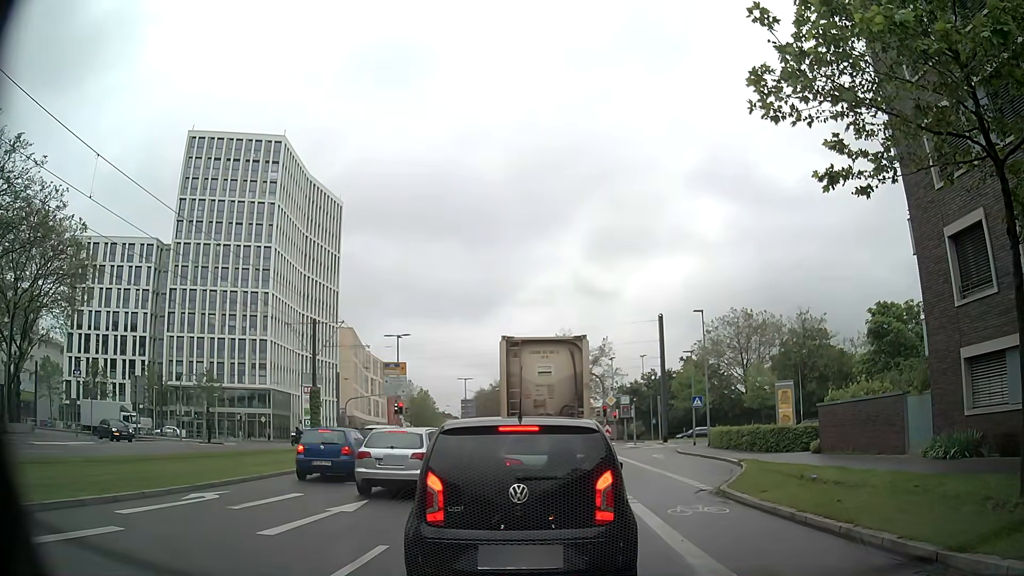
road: secondary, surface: asphalt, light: Day
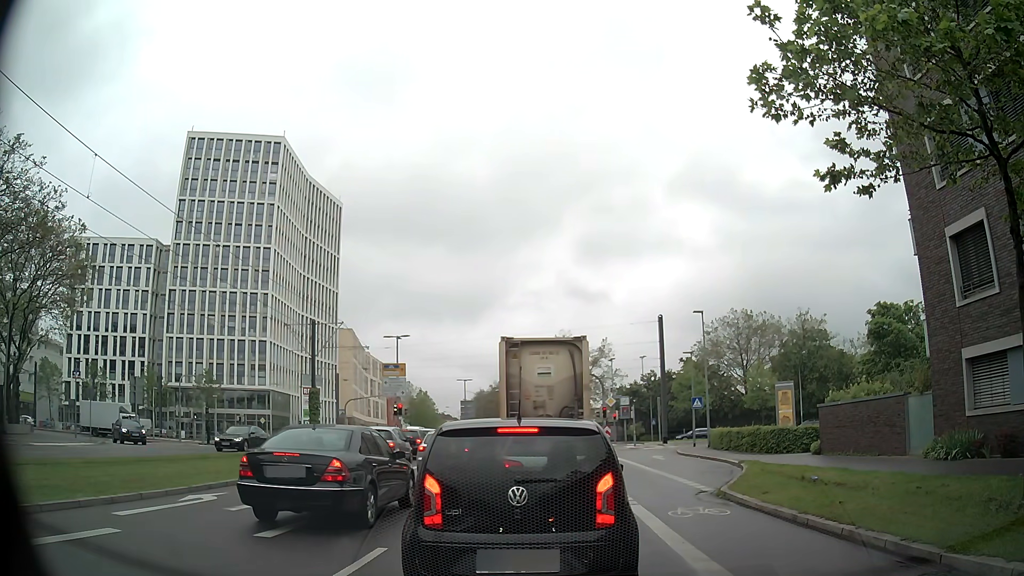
(0.0, +0.2) m; 0°
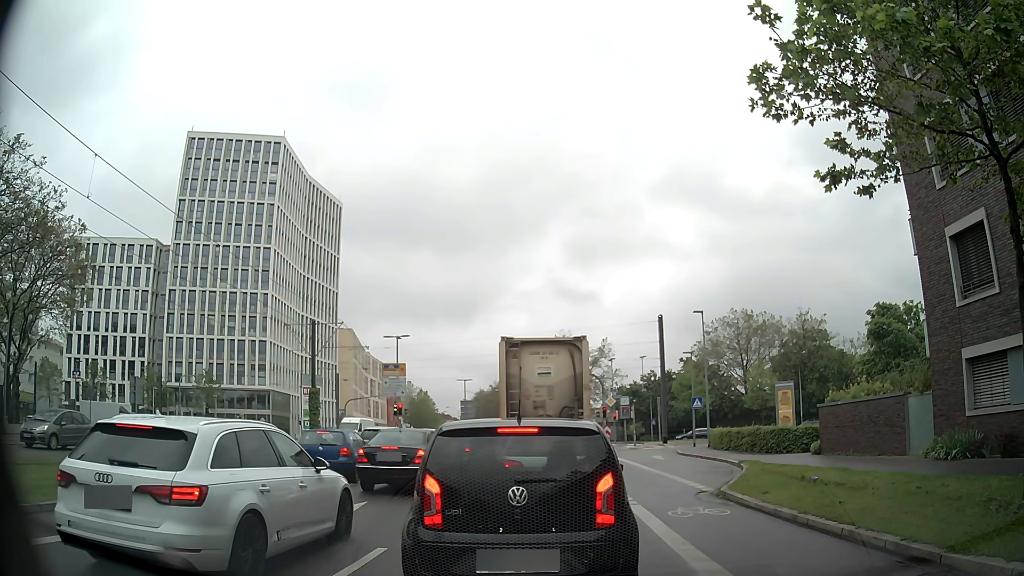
(0.0, 0.0) m; 0°
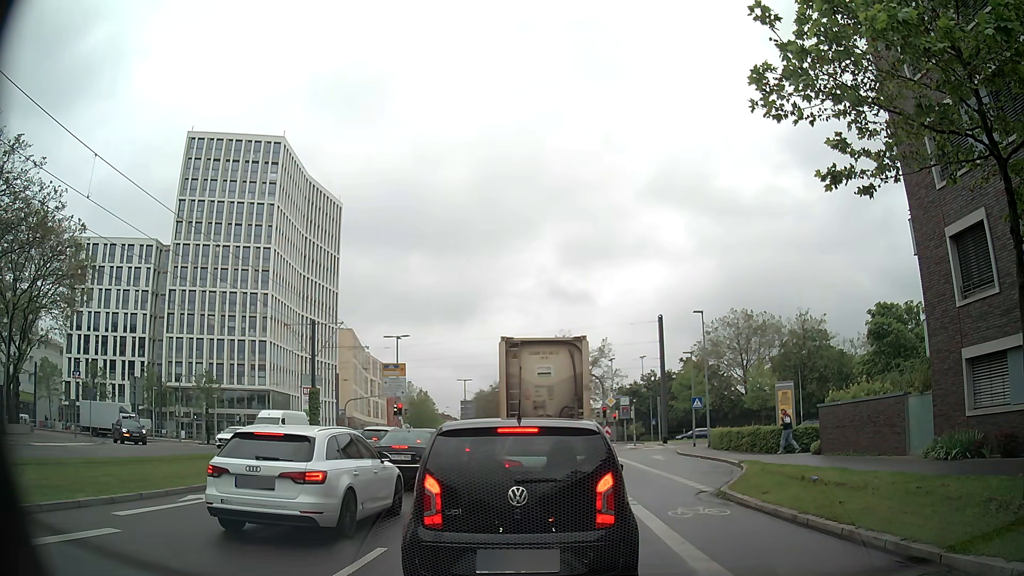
(0.0, 0.0) m; 0°
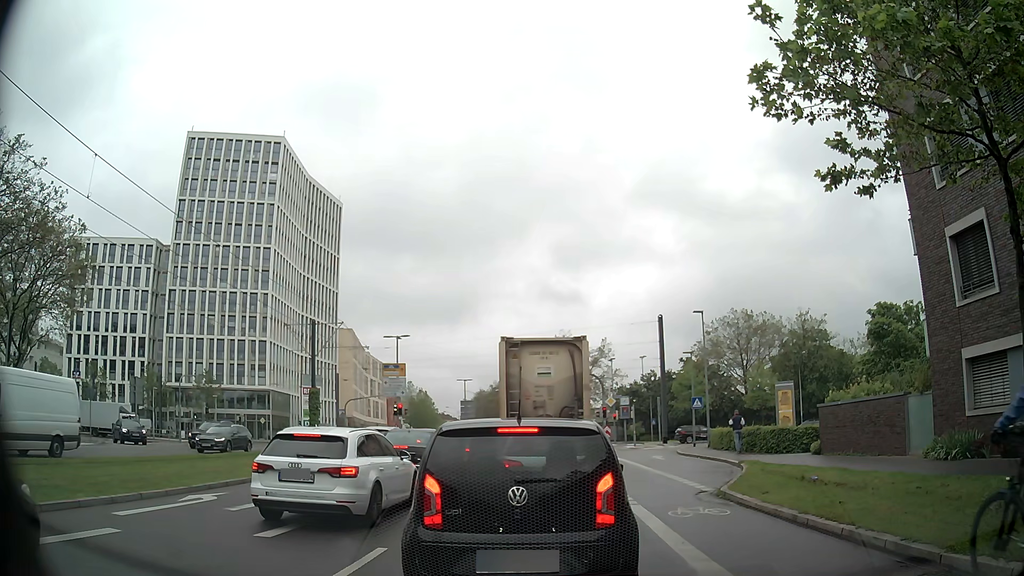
(0.0, 0.0) m; 0°
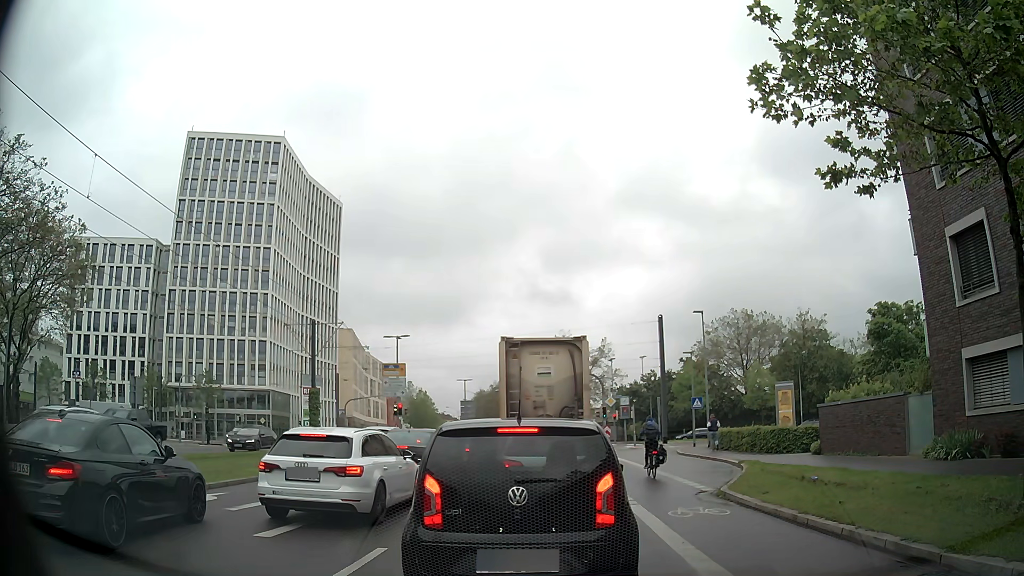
(0.0, 0.0) m; 0°
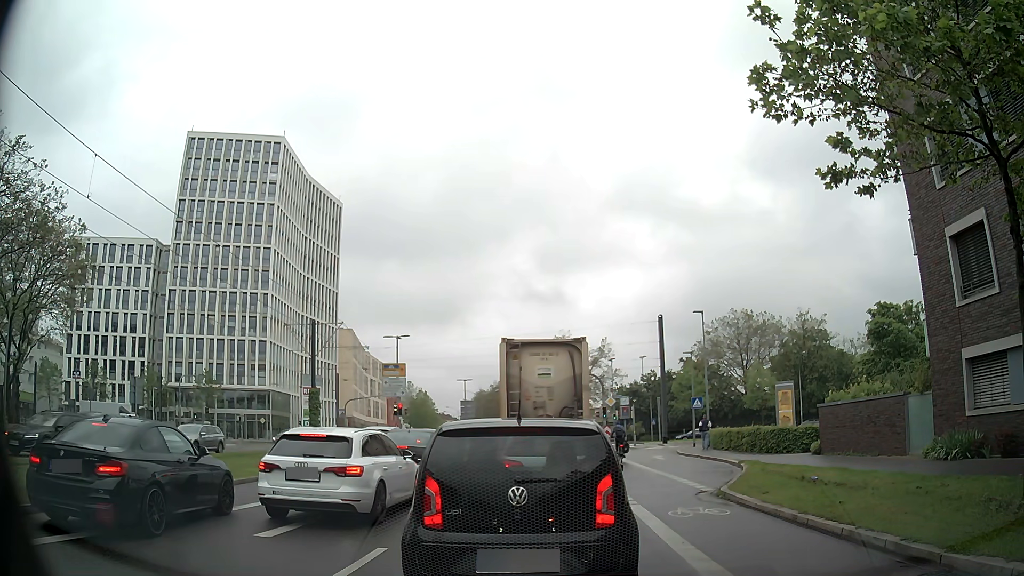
(0.0, 0.0) m; 0°
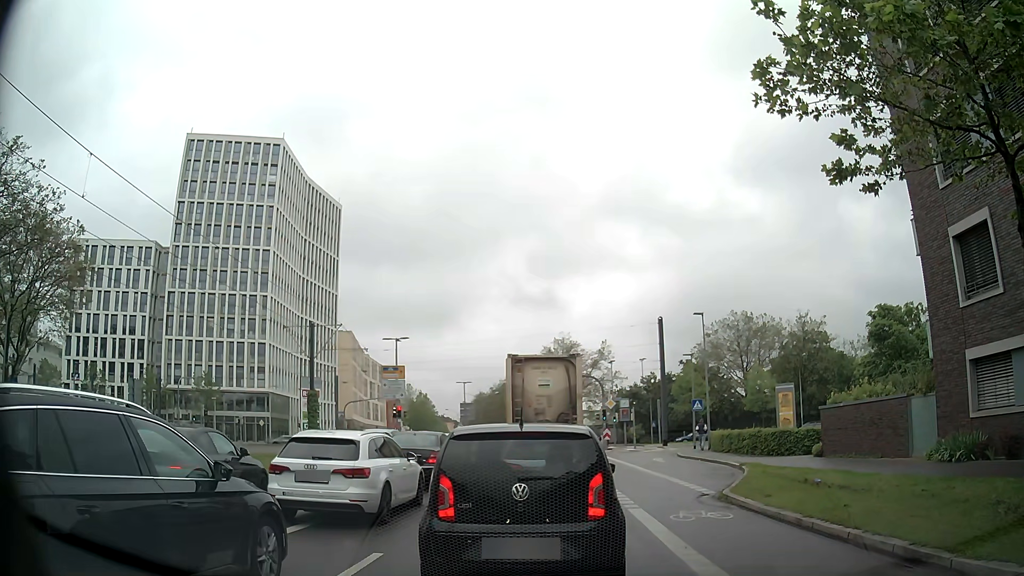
(0.0, +0.2) m; 0°
